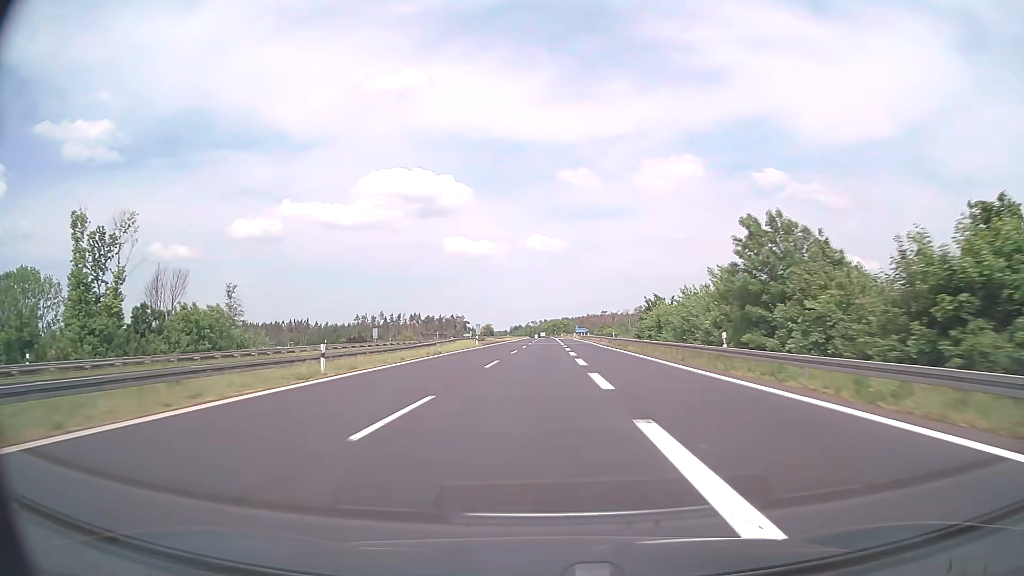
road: motorway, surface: asphalt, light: Day
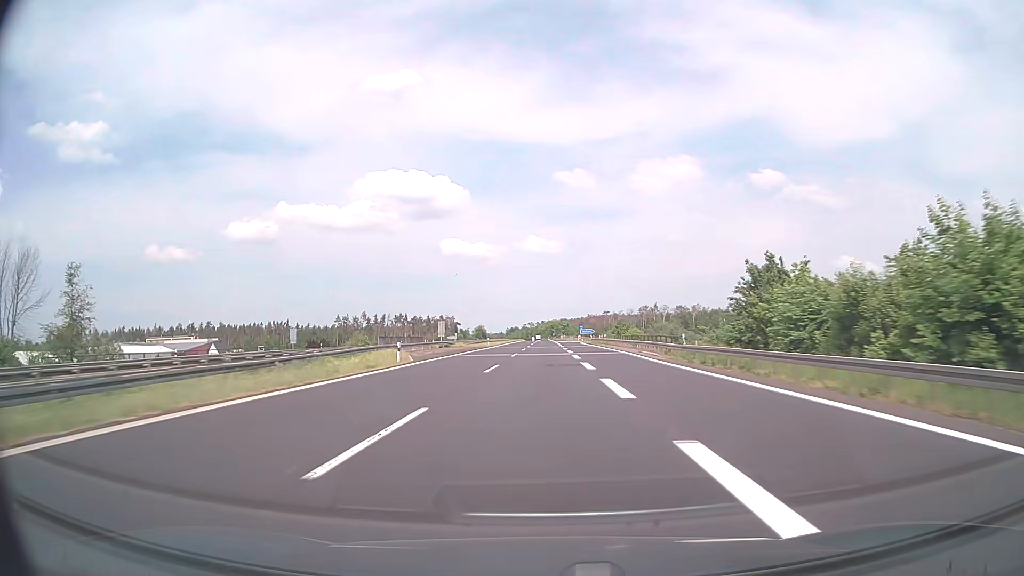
(0.0, +38.0) m; 0°
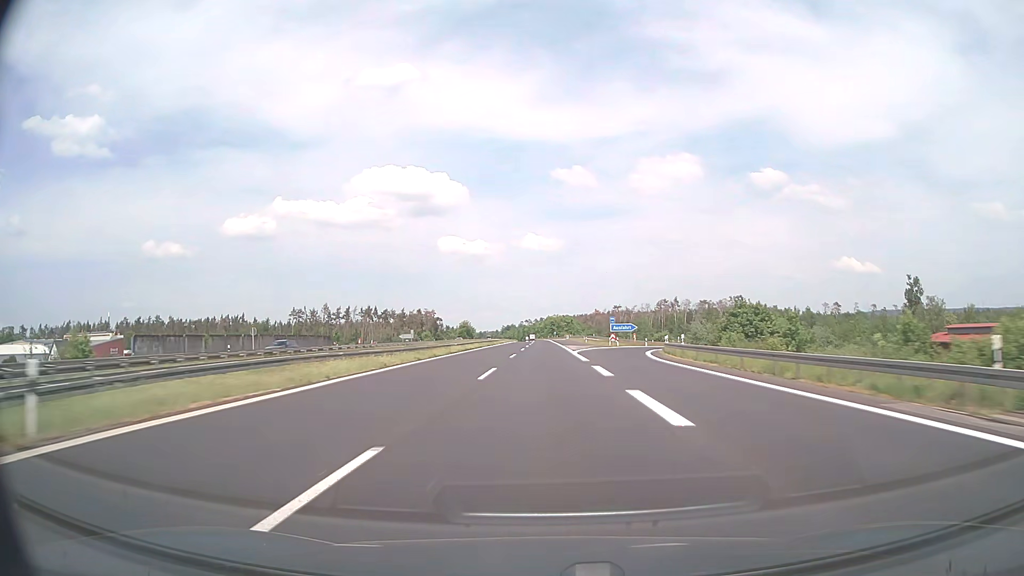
(+0.2, +76.0) m; 0°
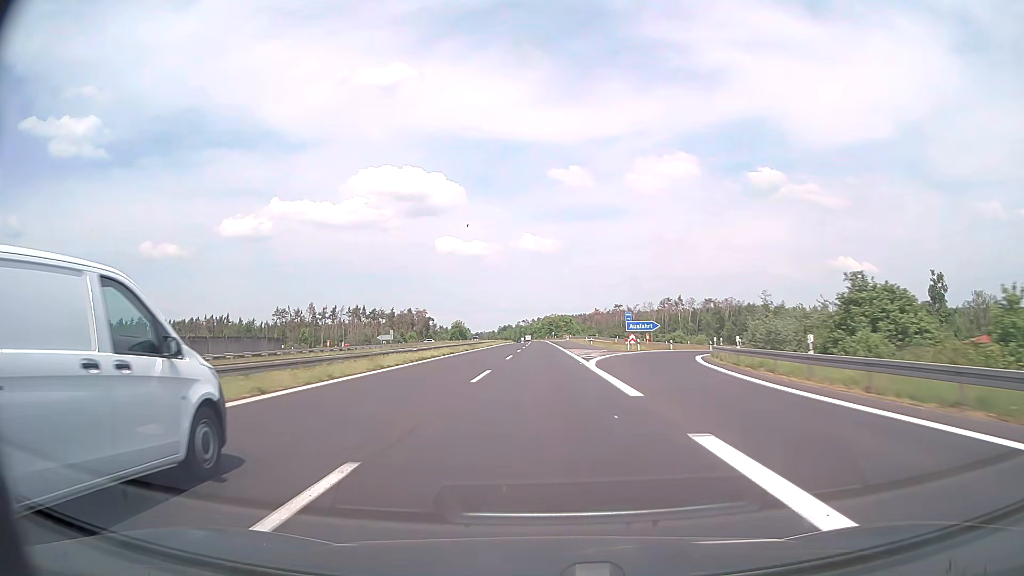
(+0.1, +19.0) m; 0°
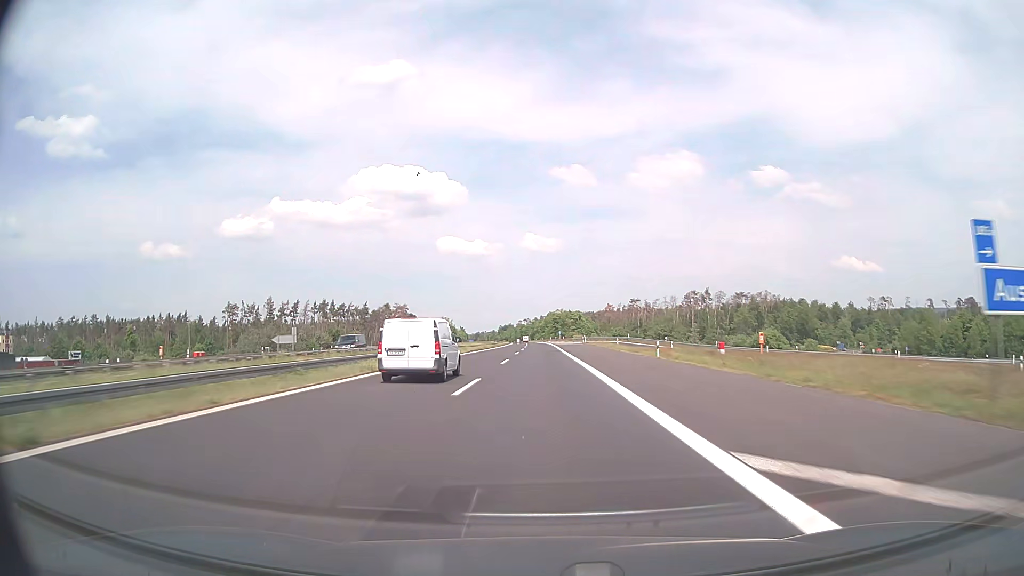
(-0.1, +57.1) m; 0°
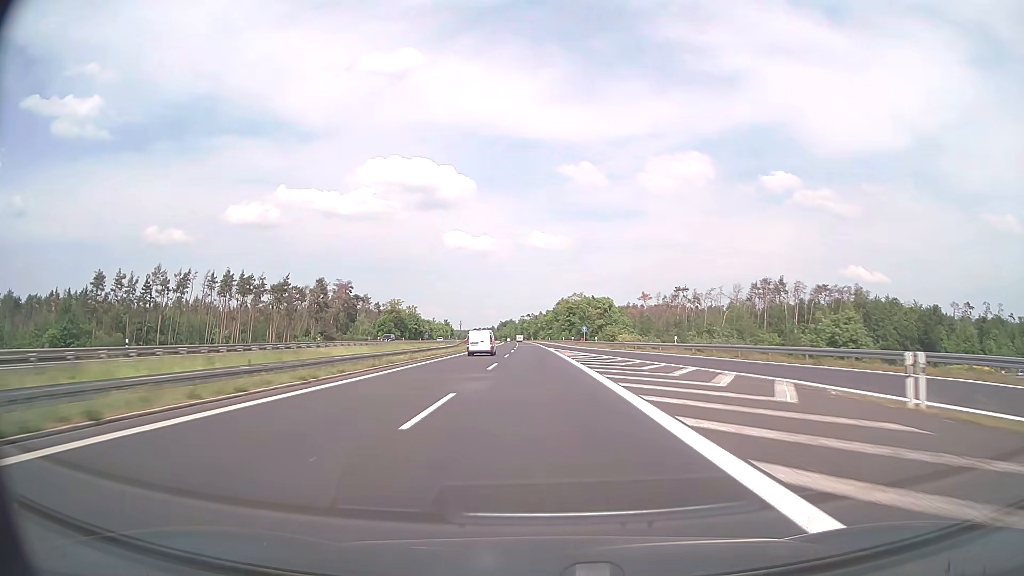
(-0.6, +95.0) m; -1°
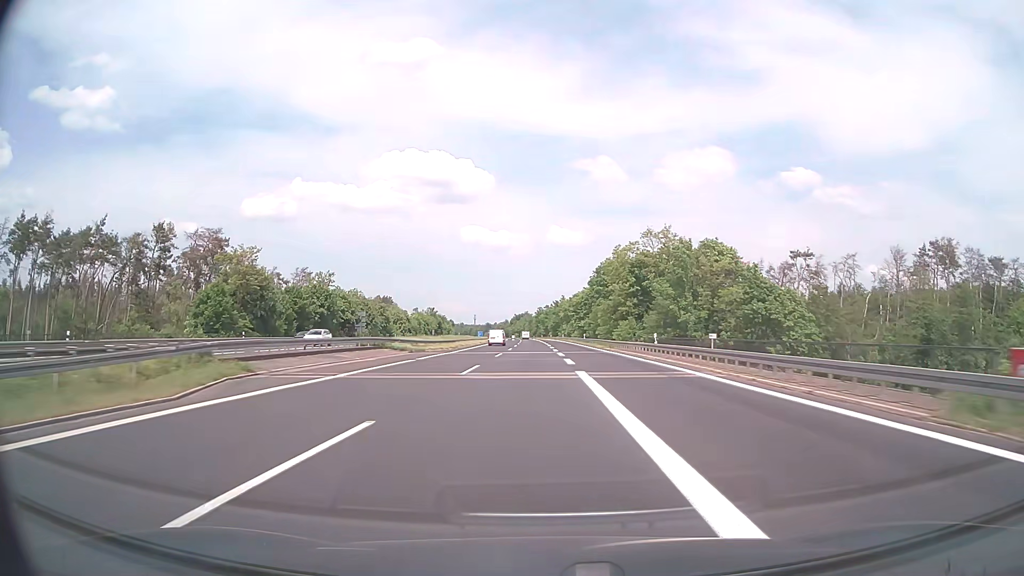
(-1.0, +95.3) m; -1°
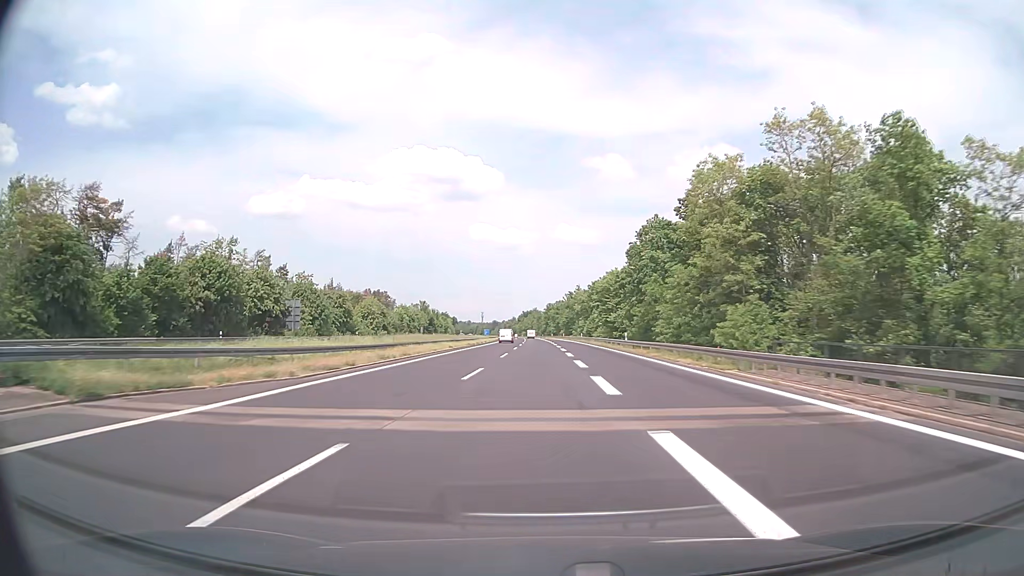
(-0.4, +38.1) m; -1°
(0, +10) (0, +20) (0, +30) (0, +40) (0, +50) (0, +60) (0, +70) (0, +80) (0, +90) (-1, +100) m
